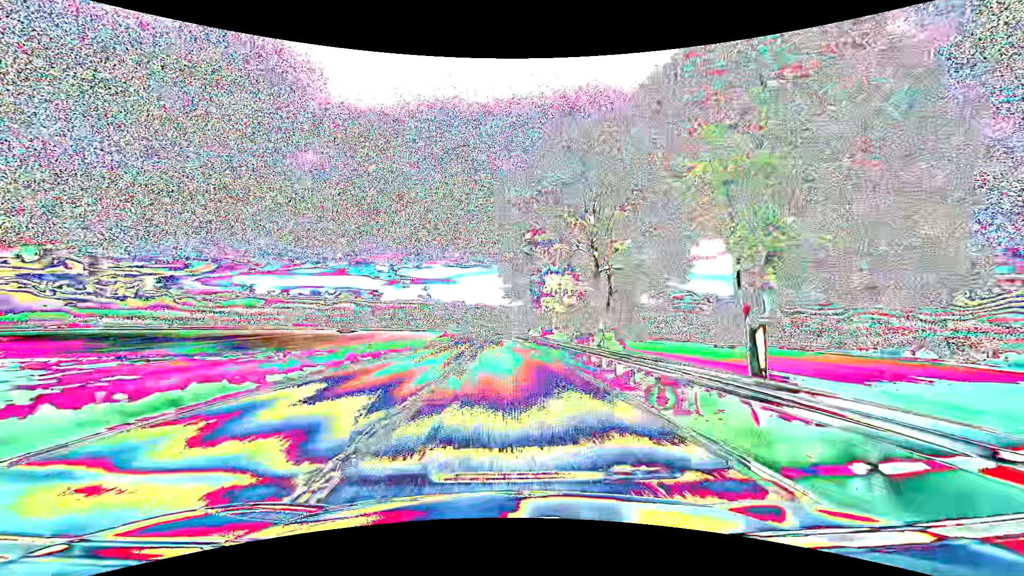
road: primary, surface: asphalt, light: Day
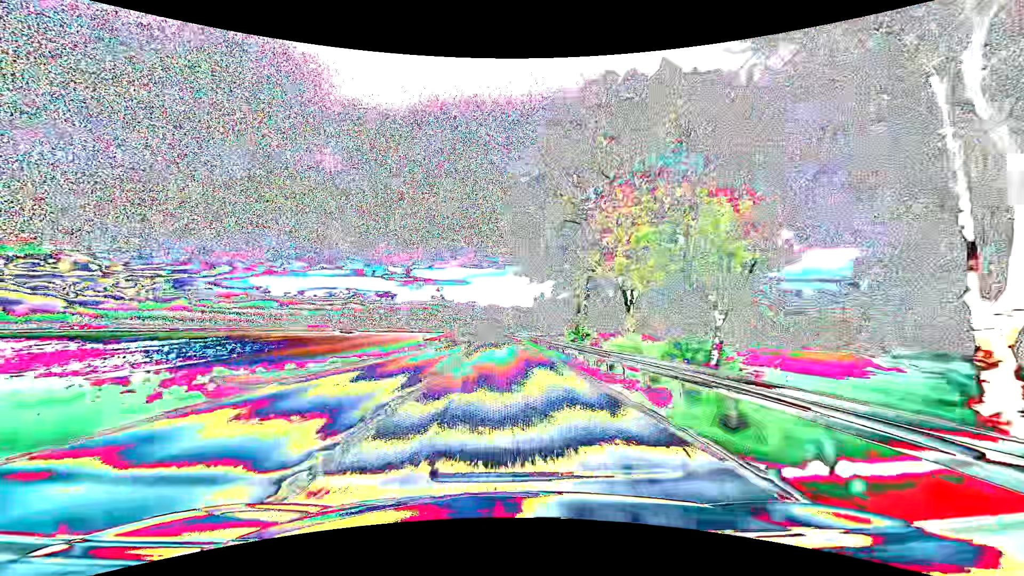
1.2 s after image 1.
(-0.4, +31.6) m; -2°
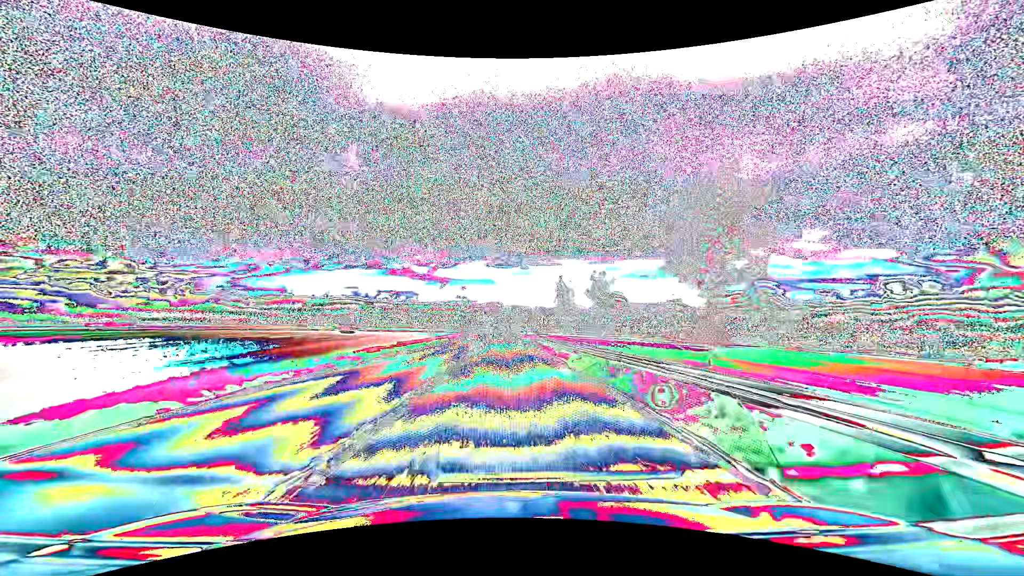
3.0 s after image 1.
(-0.9, +47.4) m; -3°
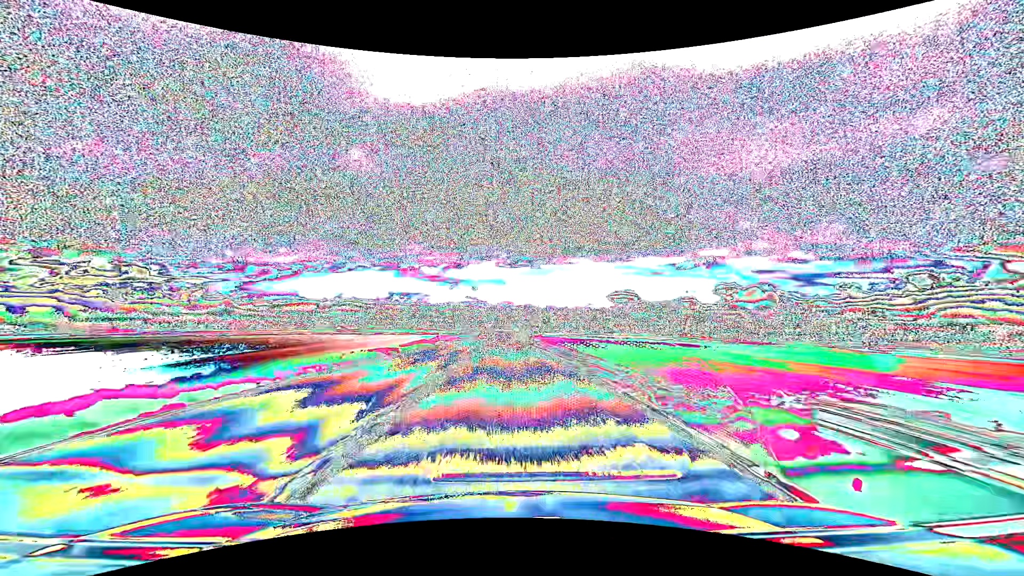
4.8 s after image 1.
(-0.5, +47.4) m; -1°
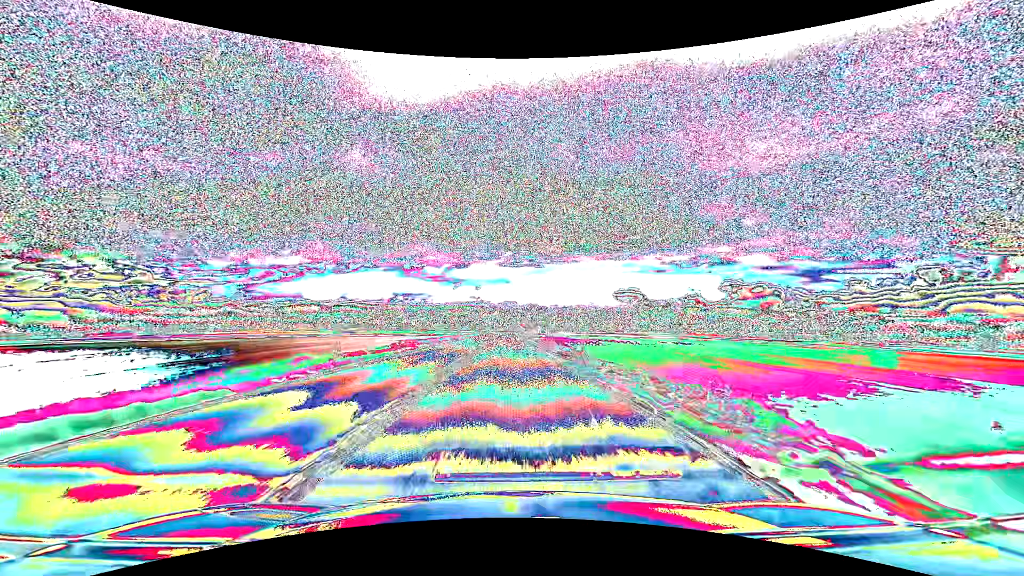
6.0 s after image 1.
(-0.1, +31.6) m; 0°
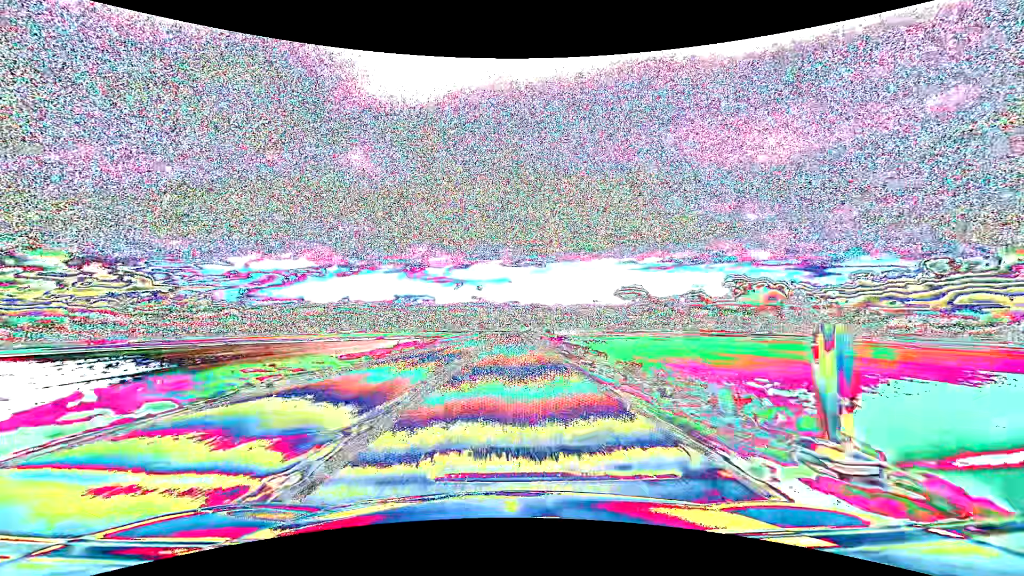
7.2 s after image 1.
(-0.1, +31.6) m; 0°
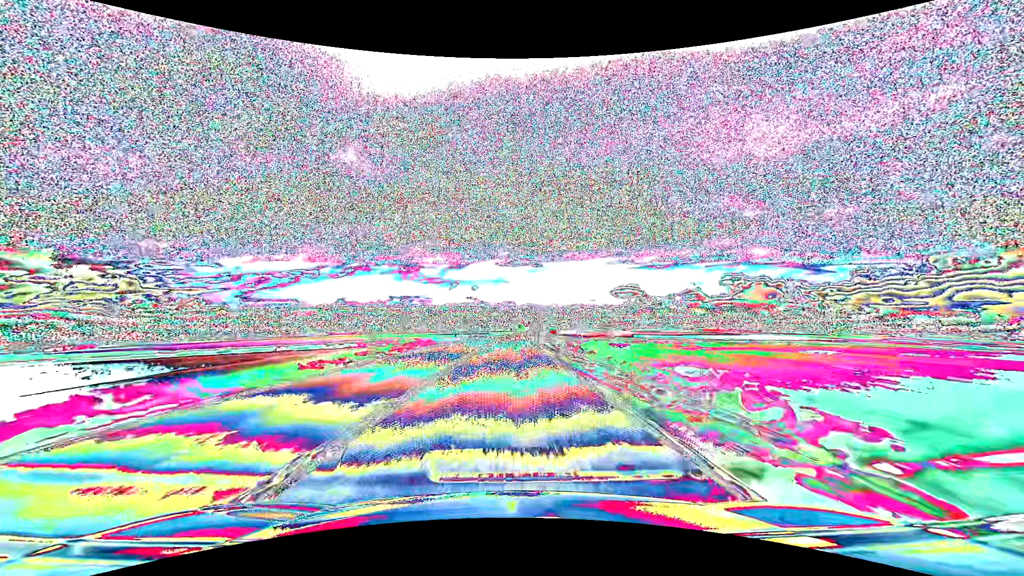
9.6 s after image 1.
(+0.1, +63.3) m; 0°
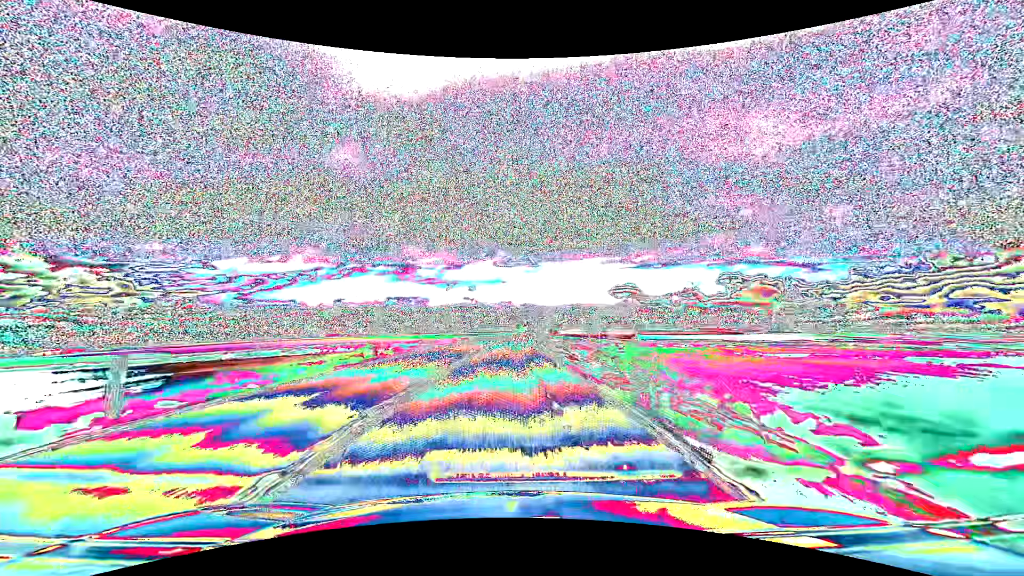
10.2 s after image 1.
(0.0, +15.8) m; 0°
(0, +10) (0, +20) (0, +30) (+1, +40) (+1, +50) (+1, +60) (+2, +70) (+2, +80) (+3, +90) (+3, +100) m
